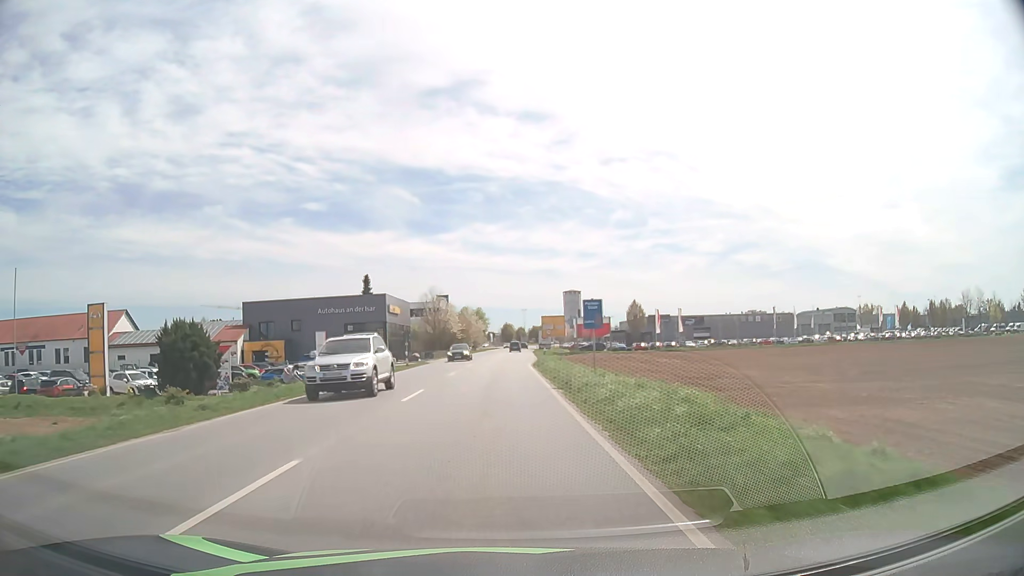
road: primary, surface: asphalt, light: Day
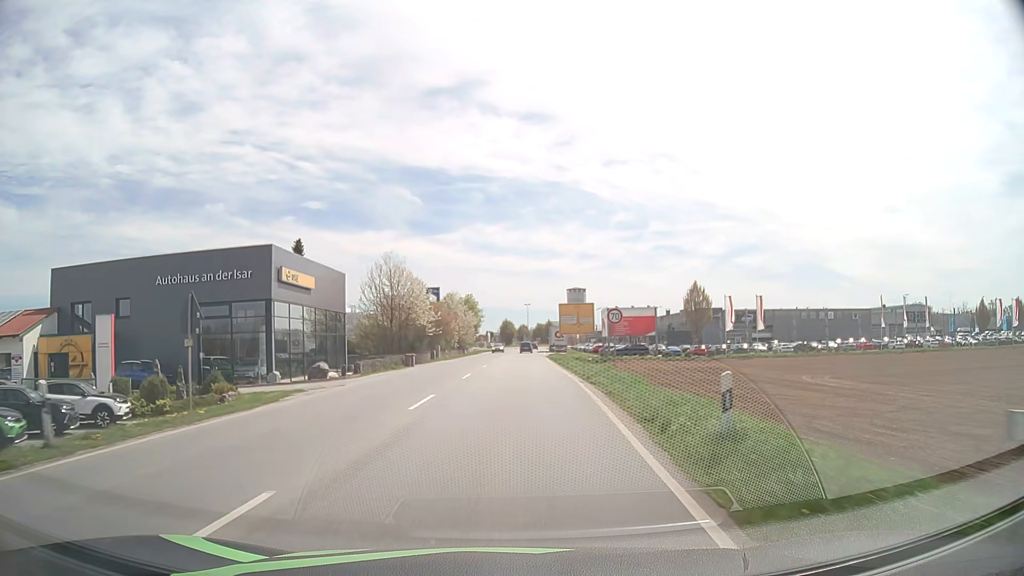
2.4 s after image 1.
(-0.1, +37.8) m; 0°
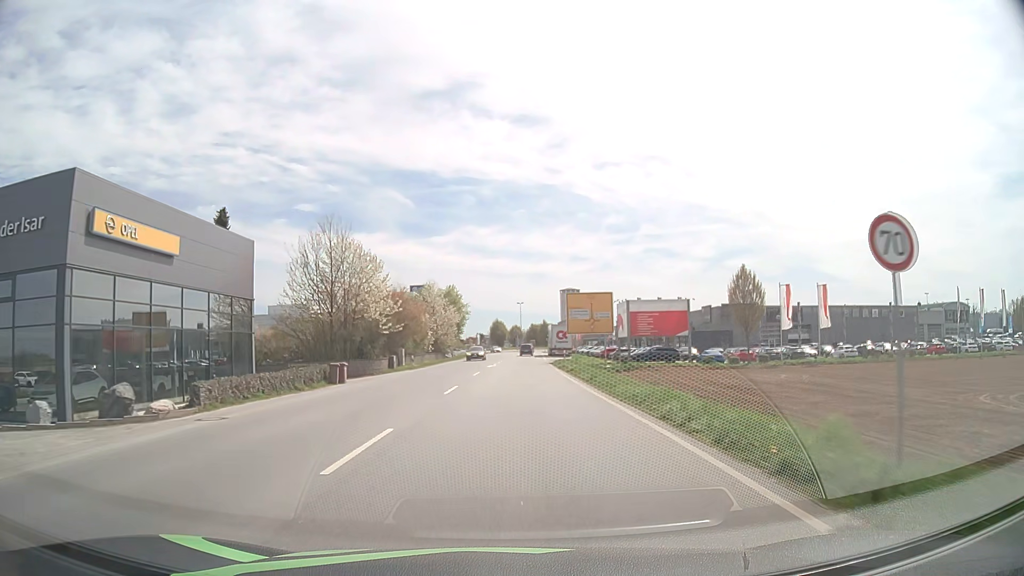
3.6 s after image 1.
(+0.1, +19.2) m; +1°
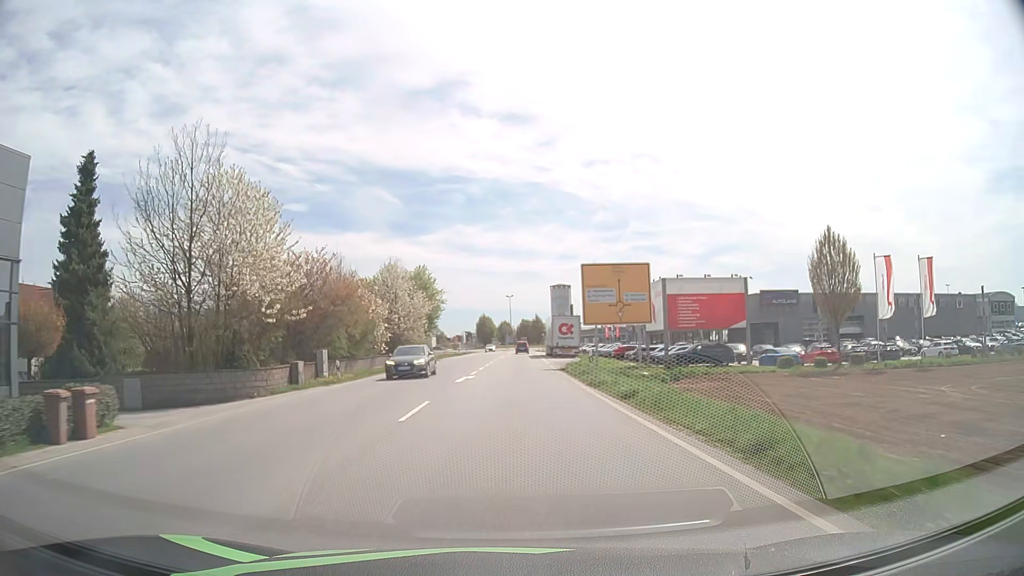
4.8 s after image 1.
(+0.2, +19.2) m; +1°
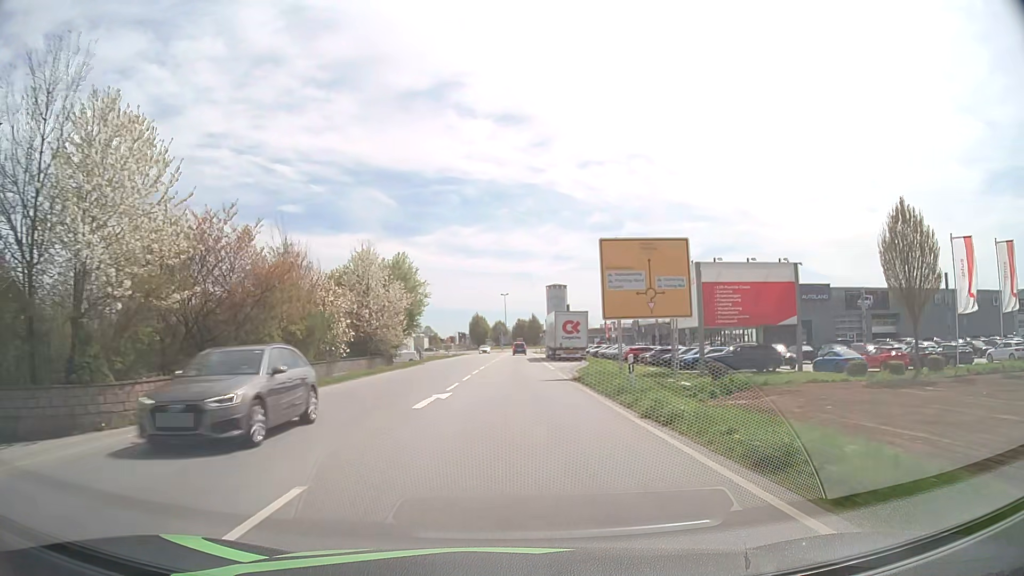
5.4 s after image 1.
(0.0, +9.6) m; 0°
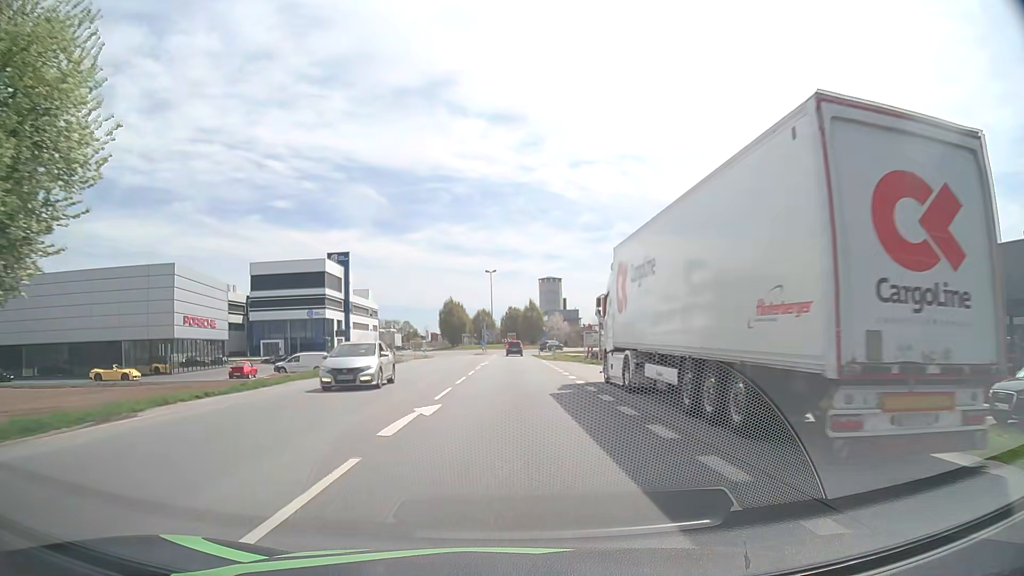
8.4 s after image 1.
(+0.5, +46.4) m; +1°
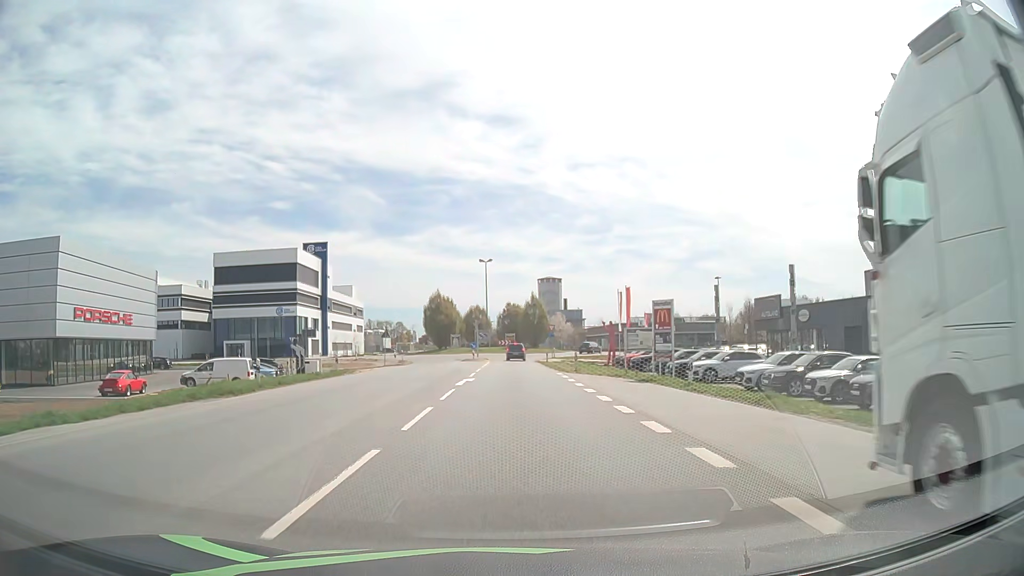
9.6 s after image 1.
(0.0, +17.2) m; 0°
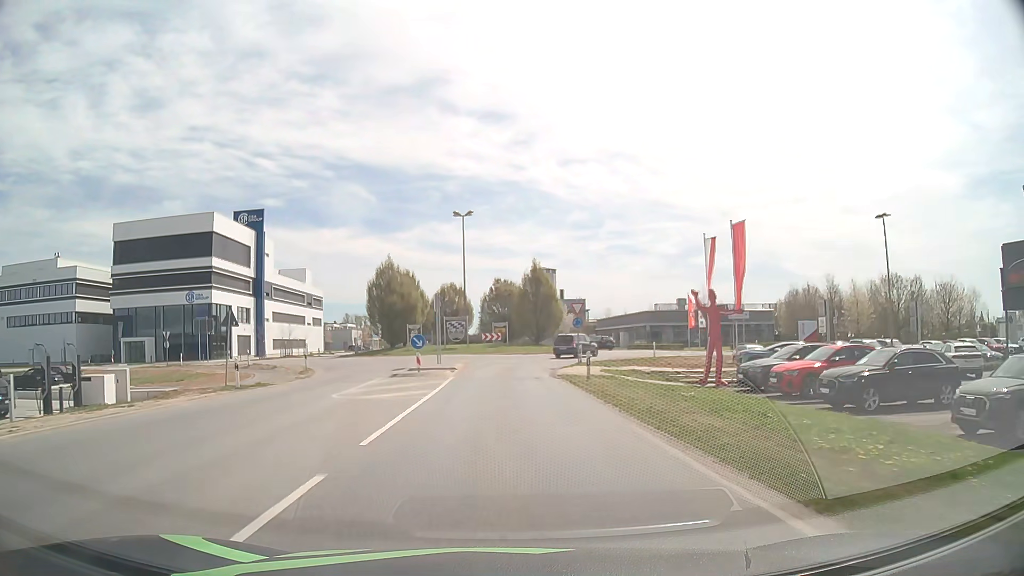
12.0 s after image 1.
(+0.3, +31.6) m; +1°
